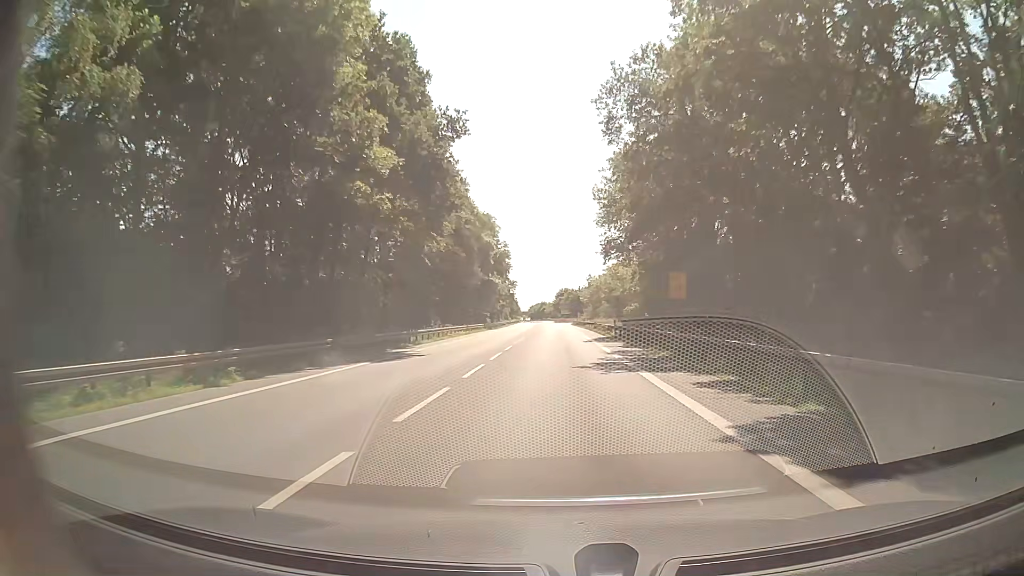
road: secondary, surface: asphalt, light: Day
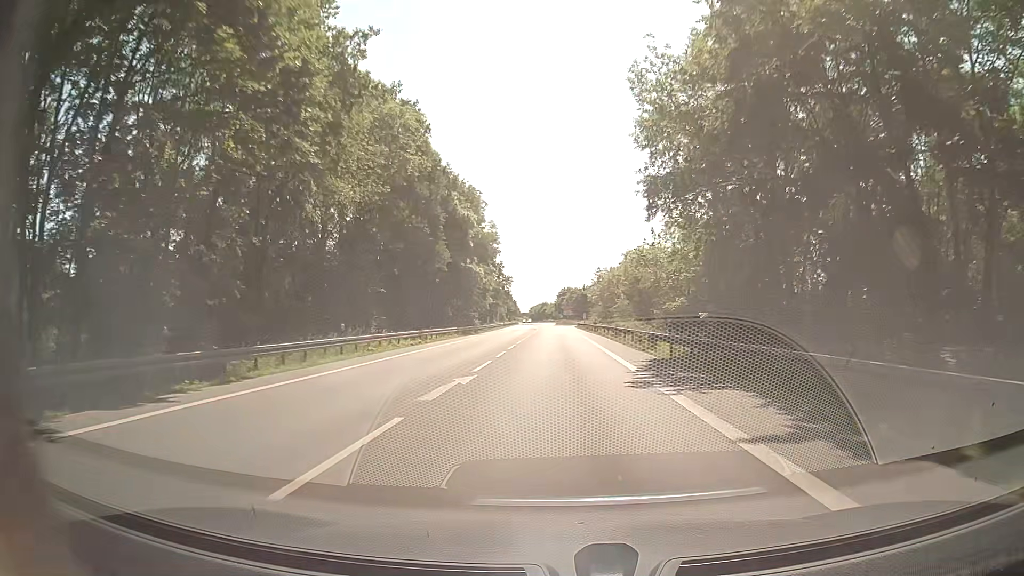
(-0.1, +22.6) m; 0°
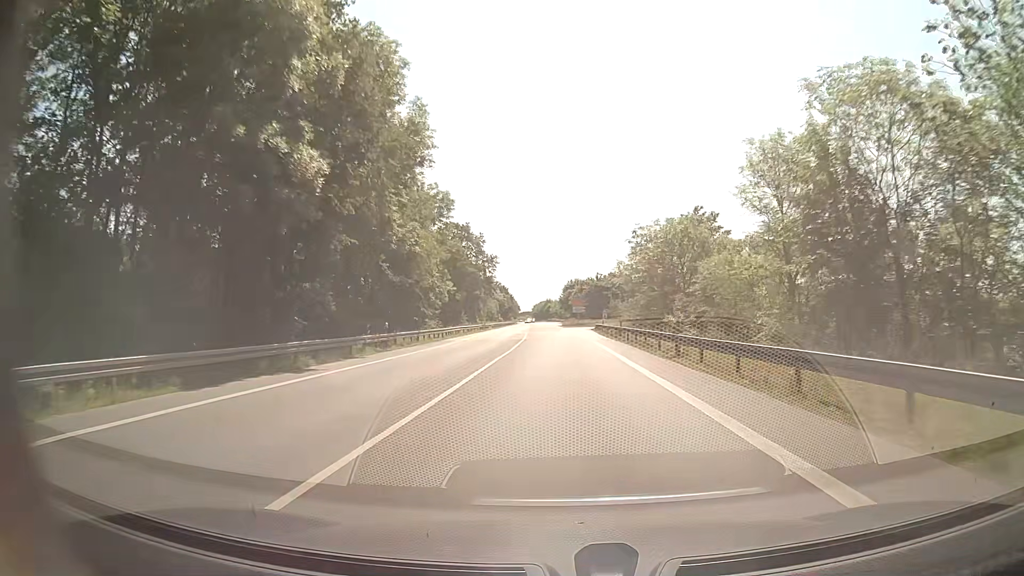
(0.0, +45.2) m; -1°
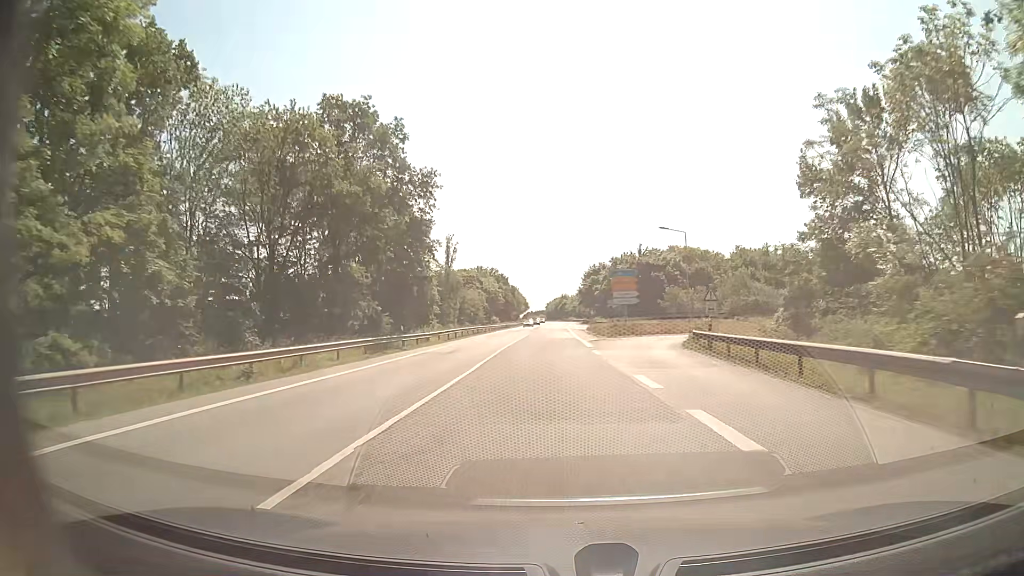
(-0.2, +56.6) m; -1°
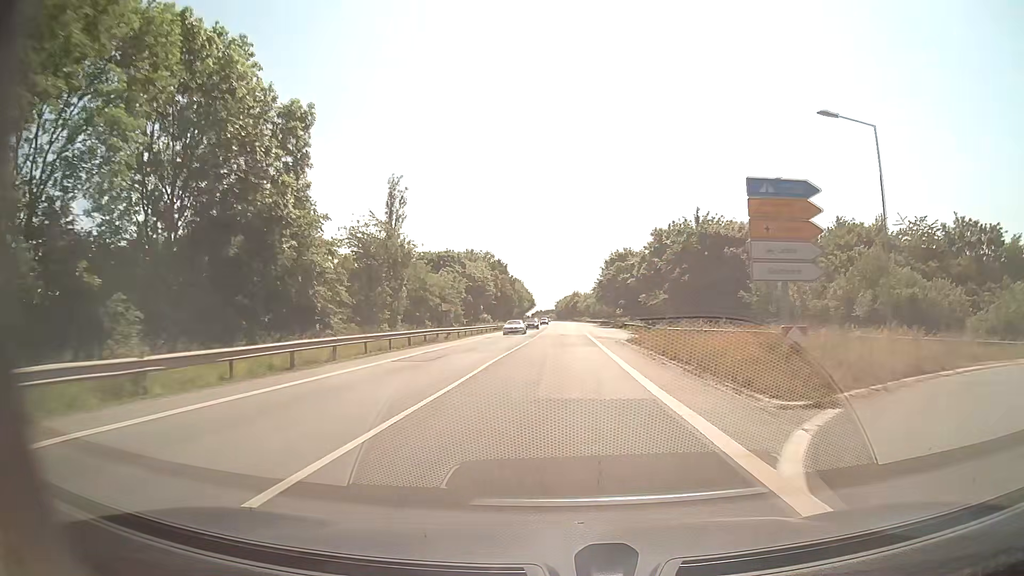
(-0.2, +34.0) m; -1°
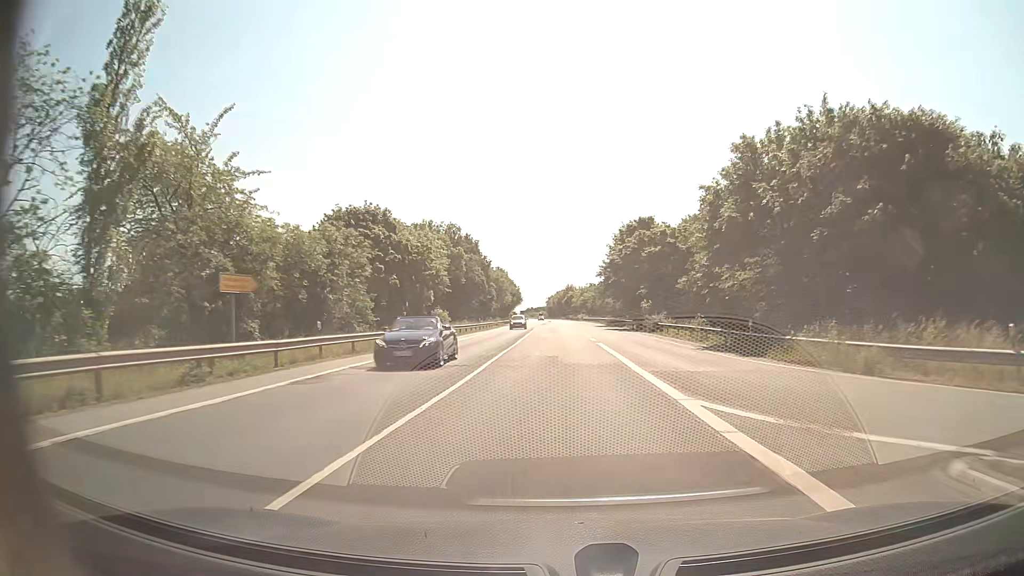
(+0.2, +34.0) m; +1°
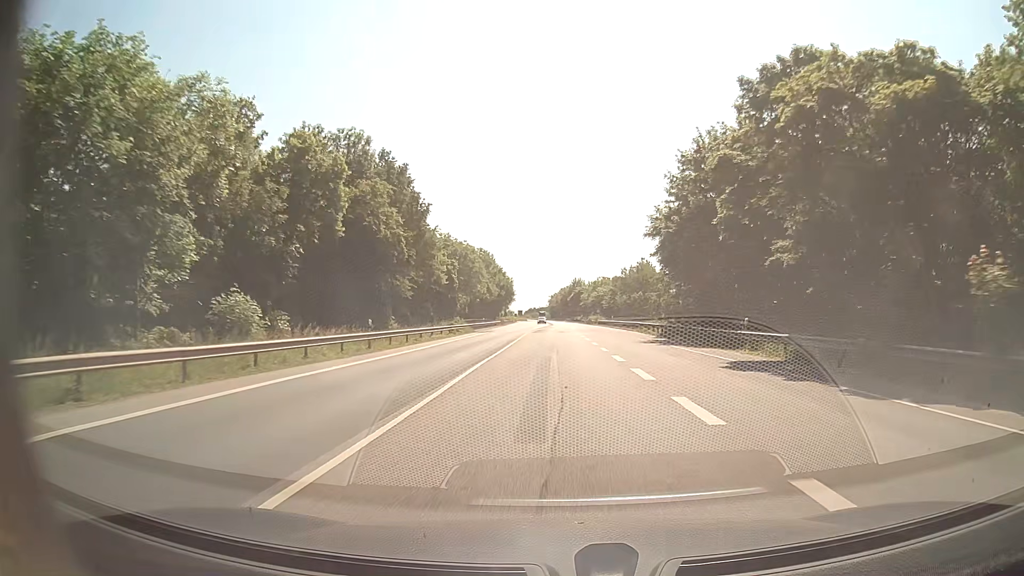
(-0.1, +45.2) m; 0°
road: primary_link
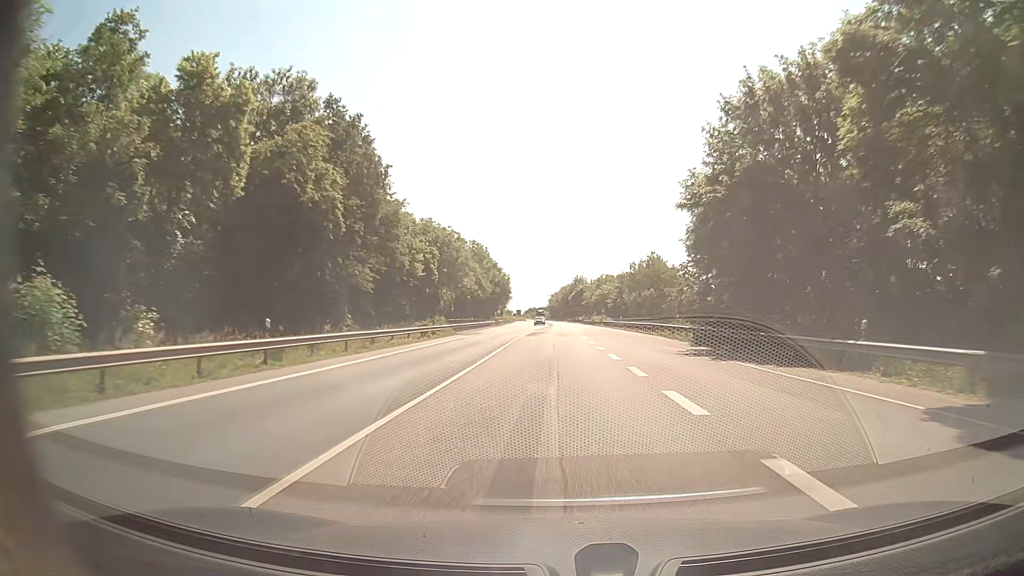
(0.0, +11.3) m; 0°
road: secondary
(0, +10) (0, +20) (0, +30) (0, +40) (0, +50) (0, +60) (0, +70) (+1, +80) (+1, +90) (+1, +100) m
